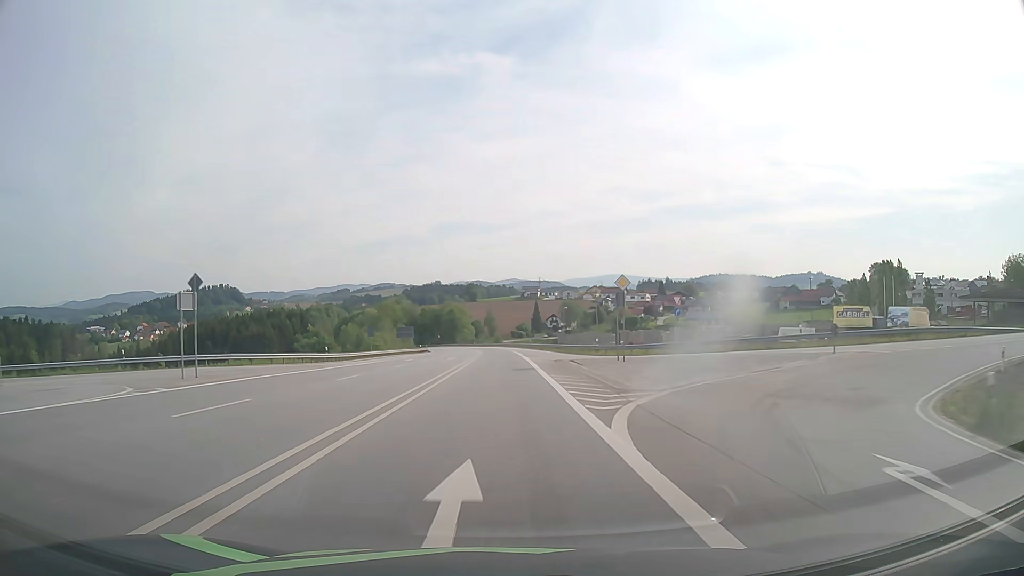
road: primary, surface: asphalt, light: Day
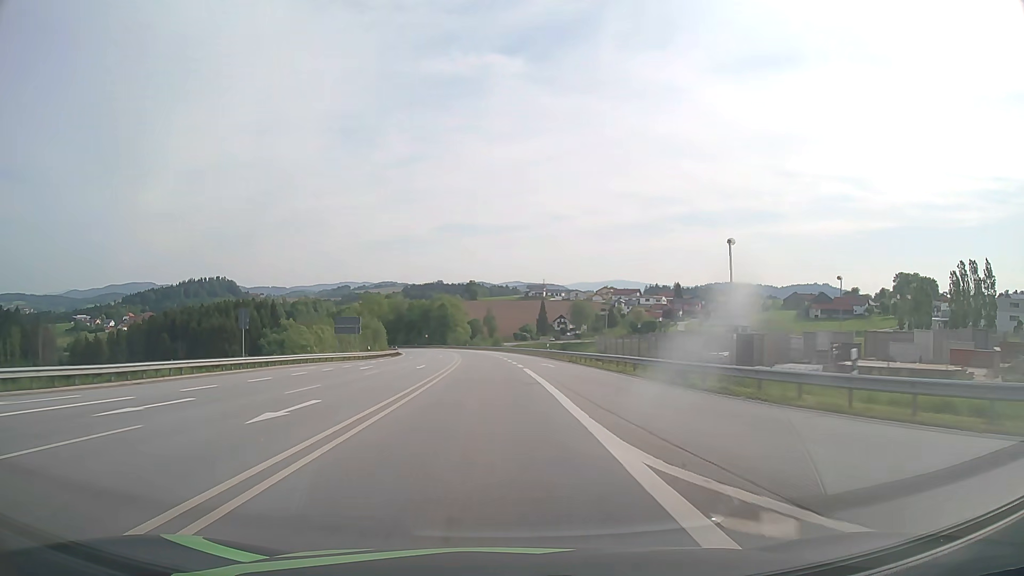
(0.0, +41.0) m; 0°
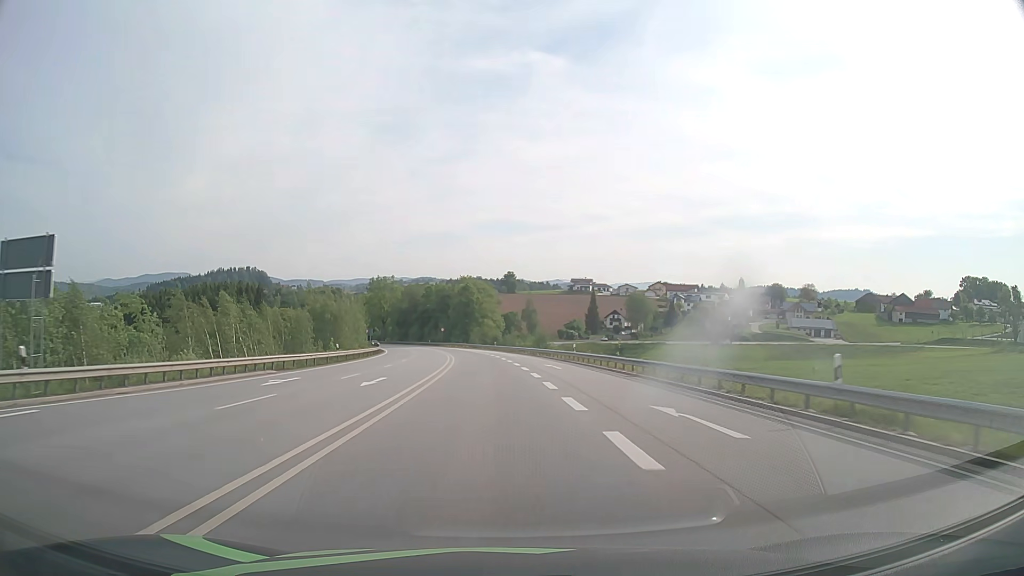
(-1.2, +53.1) m; -3°
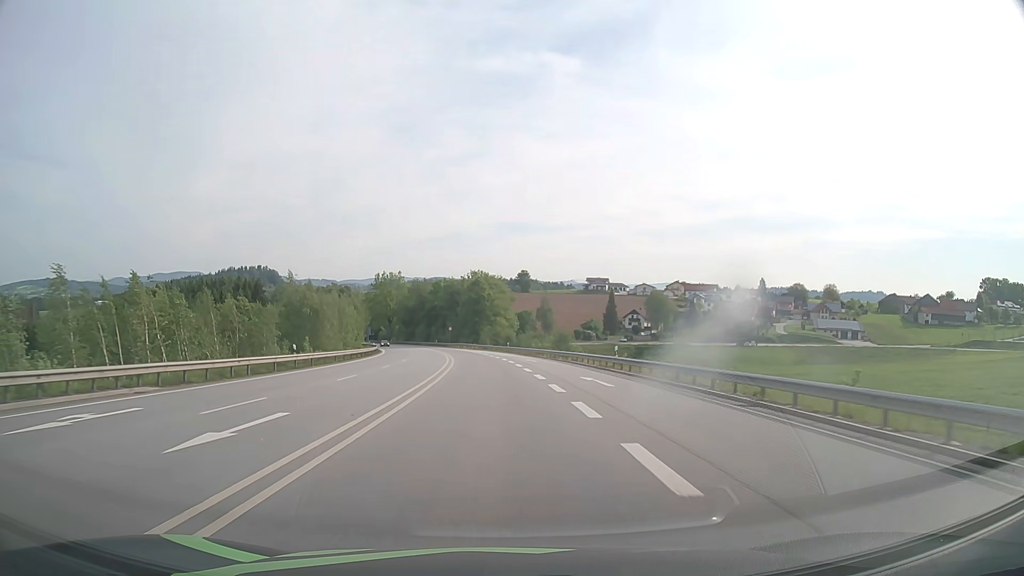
(-0.1, +13.0) m; -1°
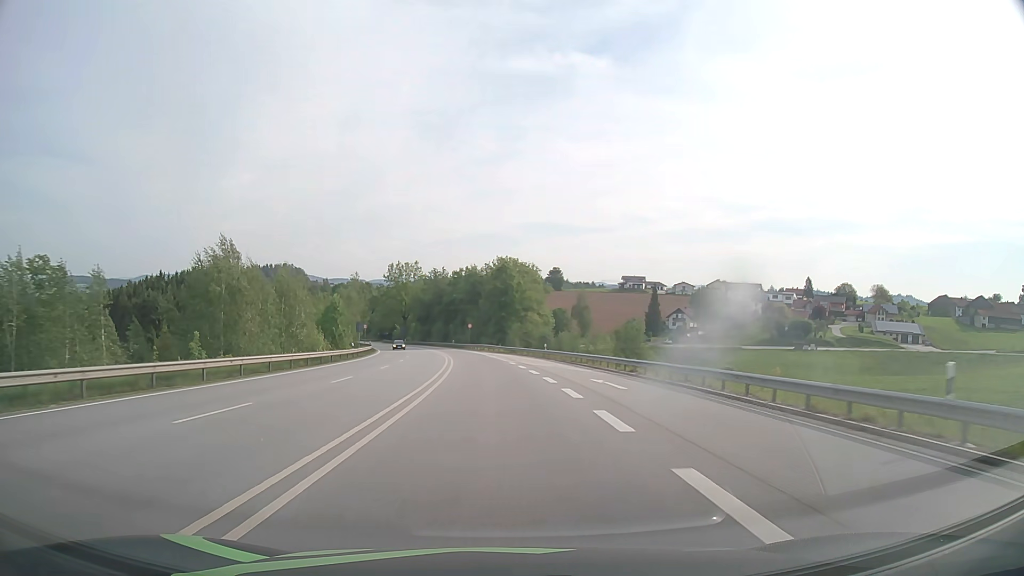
(-0.5, +25.8) m; -3°
